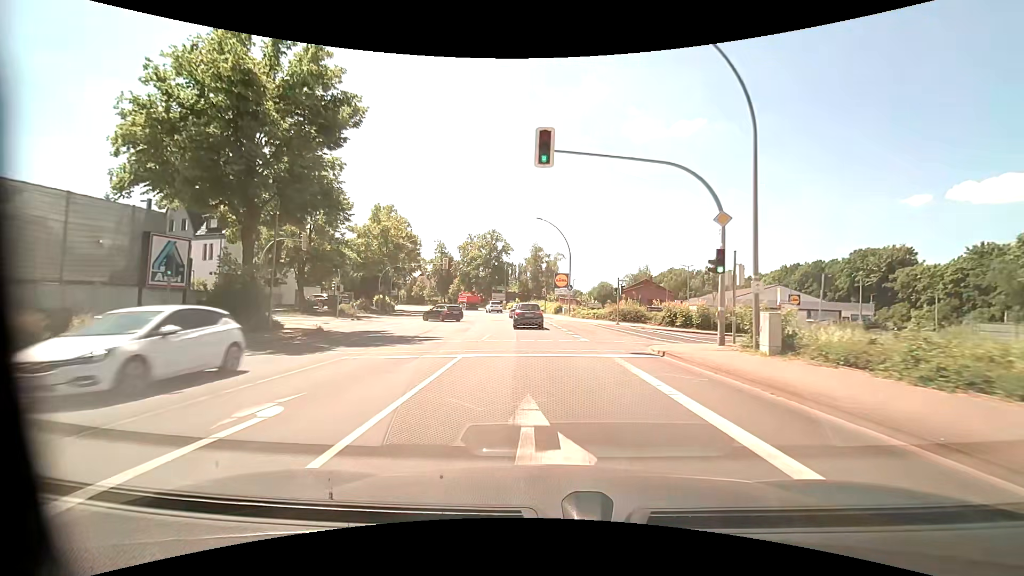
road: primary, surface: asphalt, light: Day
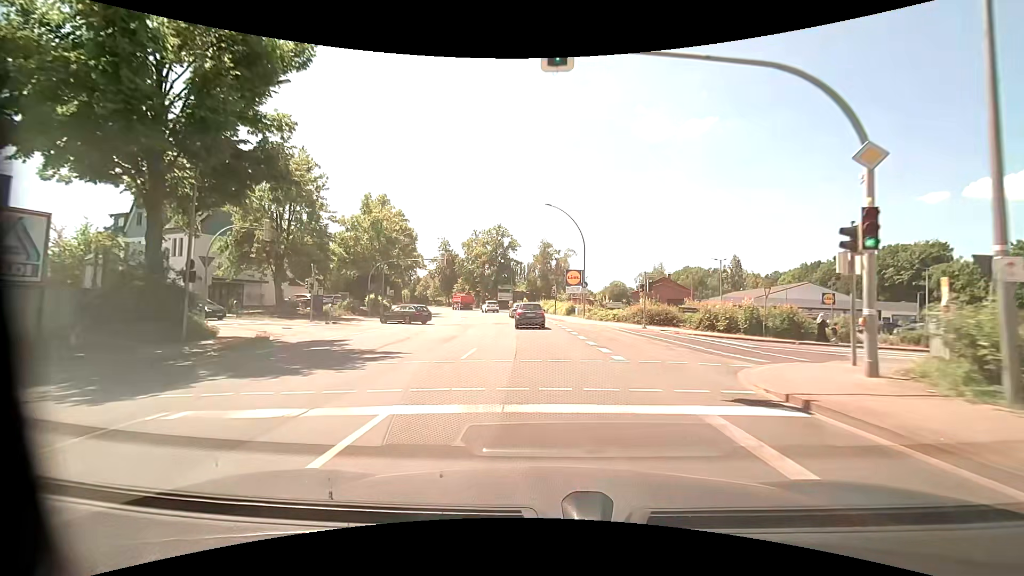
(-0.1, +6.9) m; -1°
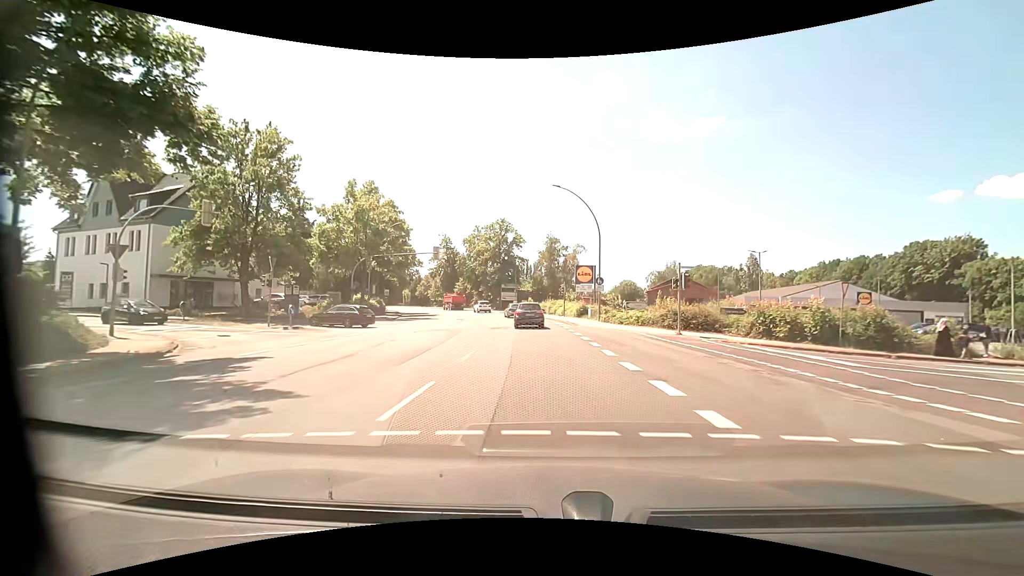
(-0.1, +6.7) m; -1°
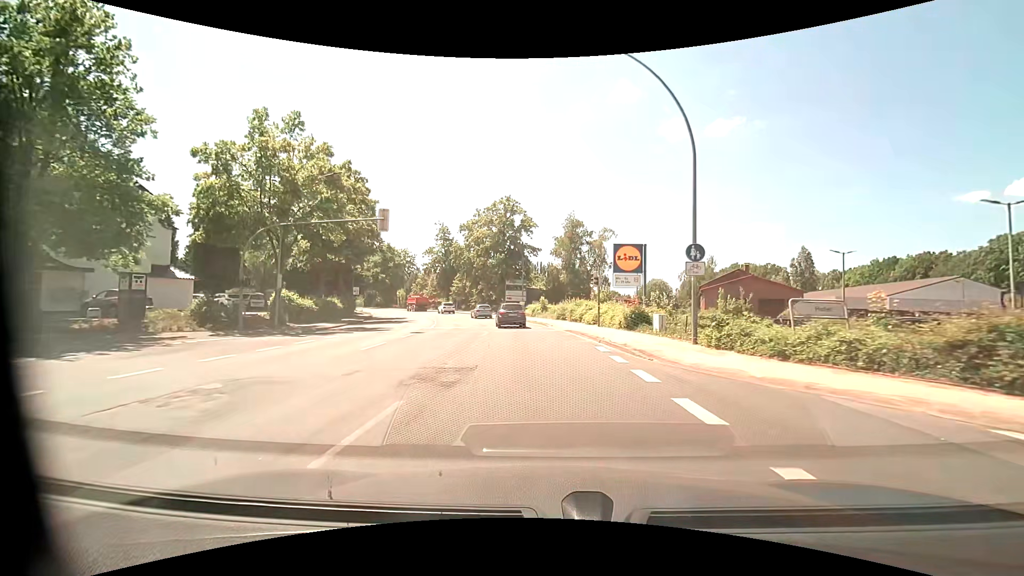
(-0.2, +19.8) m; -2°
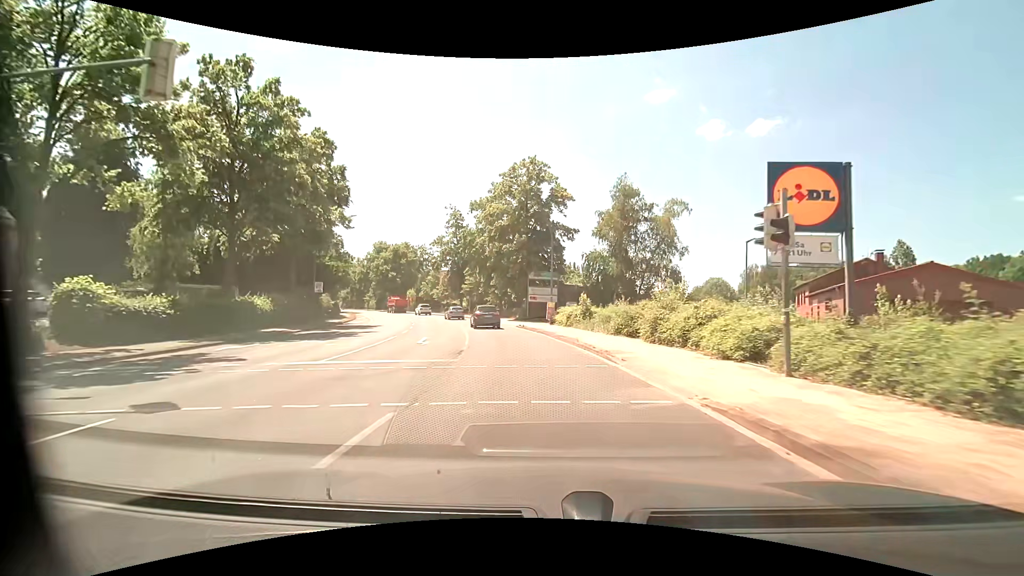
(-0.5, +19.3) m; -4°
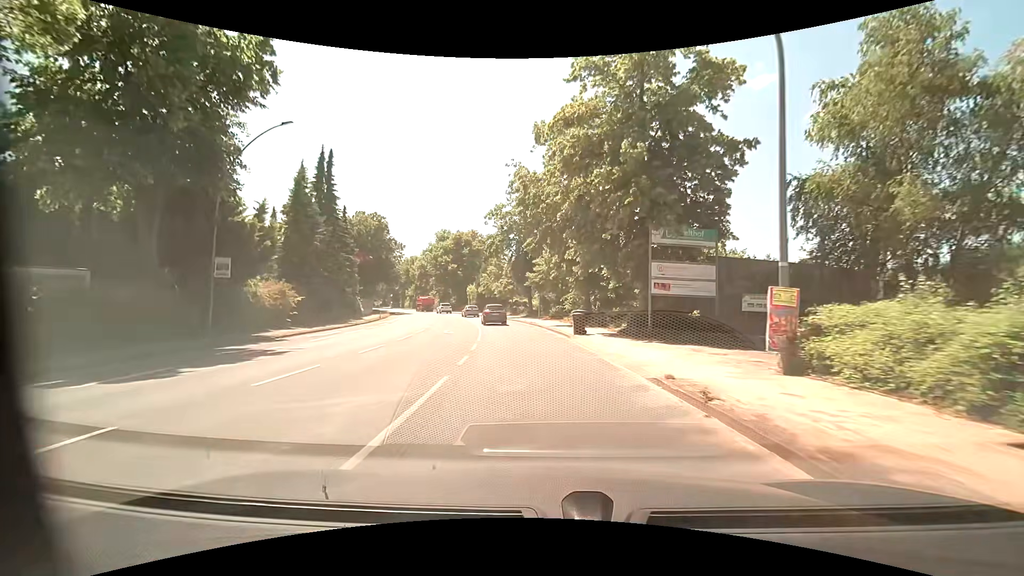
(-1.9, +25.1) m; -10°
(0, +10) (-1, +20) (-2, +30) (-4, +40) (-6, +50) (-8, +59) (-11, +69) (-15, +78) (-18, +87) (-22, +97) m
